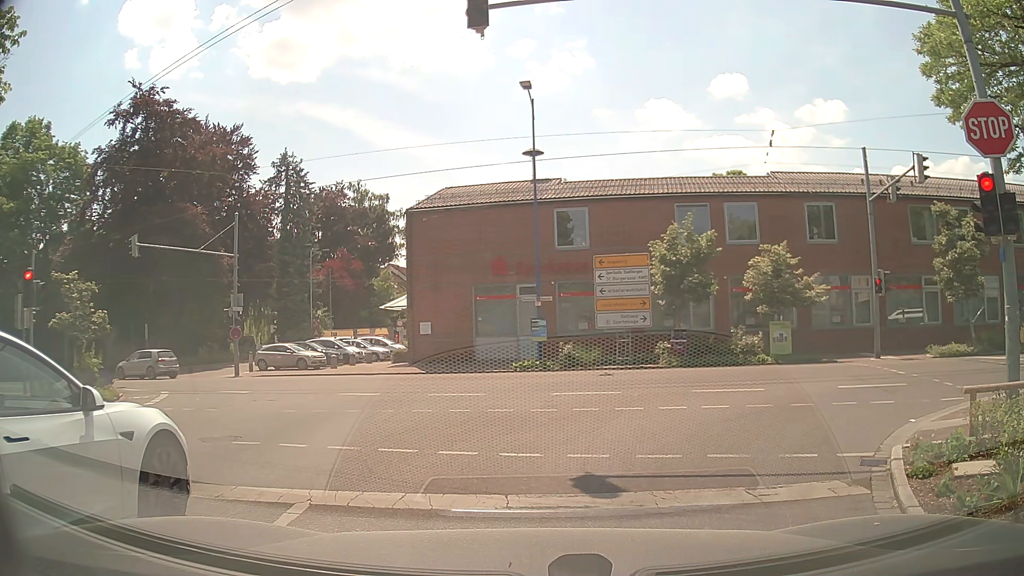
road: tertiary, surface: asphalt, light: Day
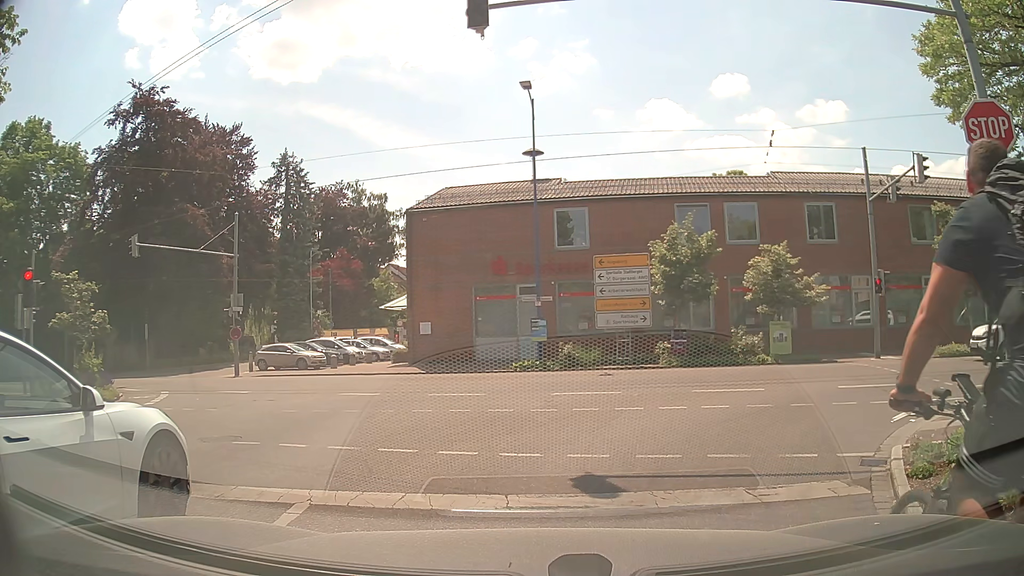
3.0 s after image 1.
(0.0, 0.0) m; 0°
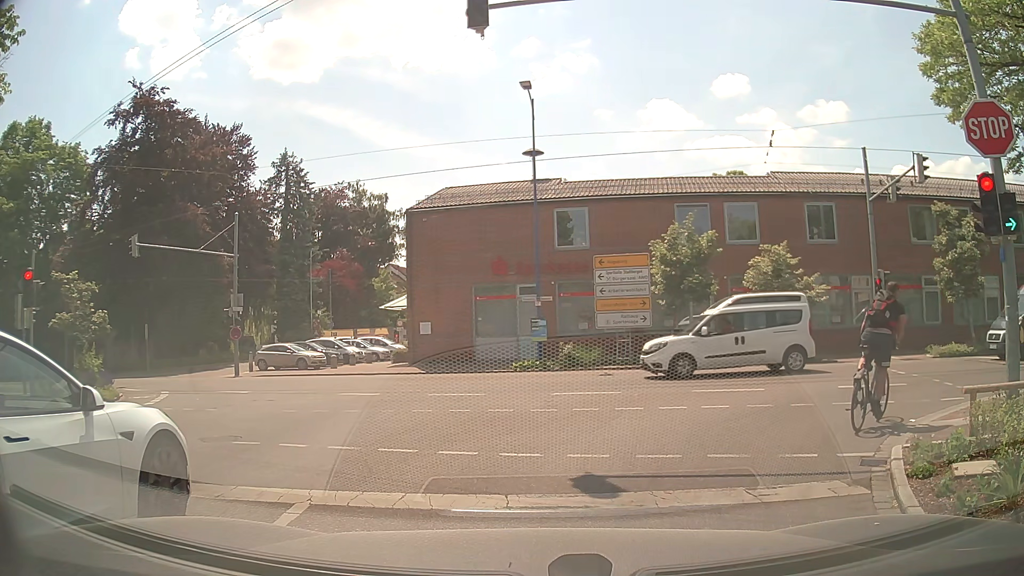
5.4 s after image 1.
(0.0, 0.0) m; 0°
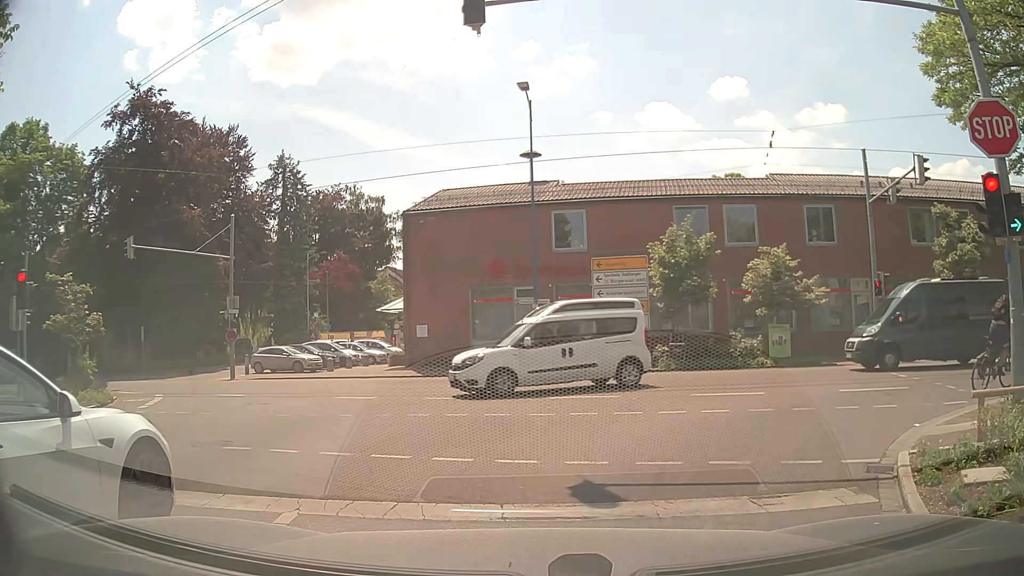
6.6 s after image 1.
(0.0, +0.2) m; 0°
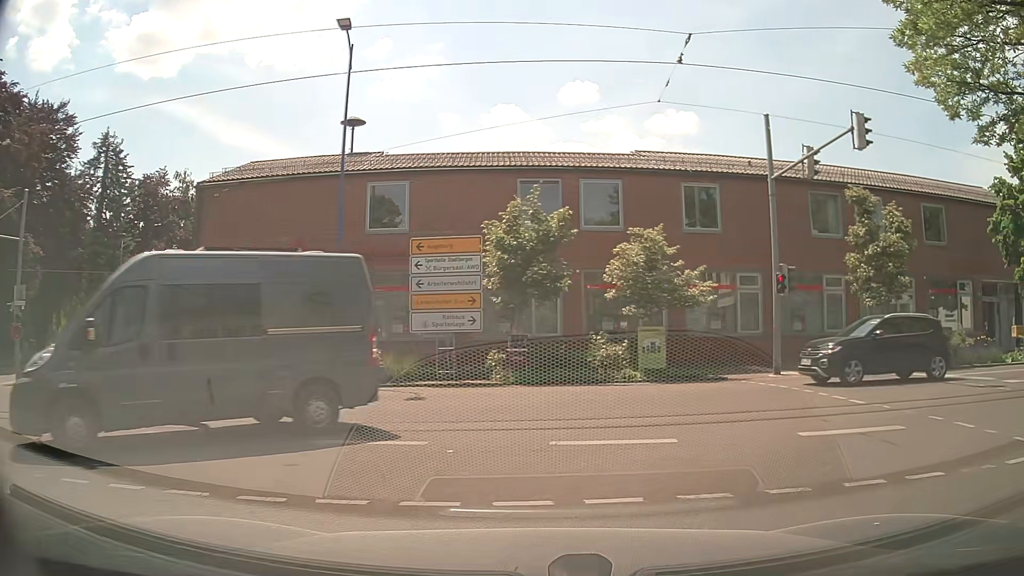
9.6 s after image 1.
(+0.6, +5.8) m; +15°
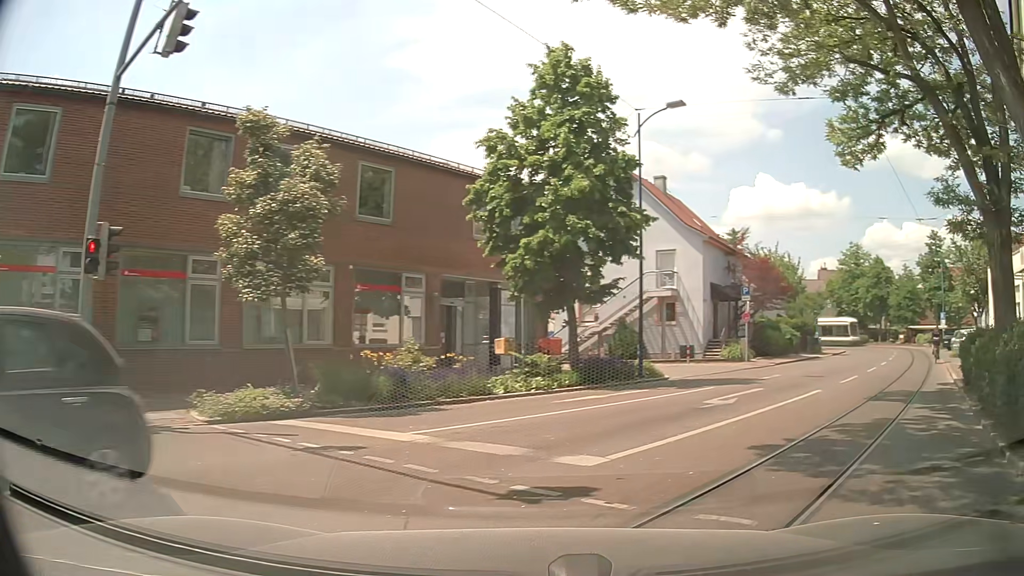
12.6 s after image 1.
(+3.9, +8.9) m; +51°
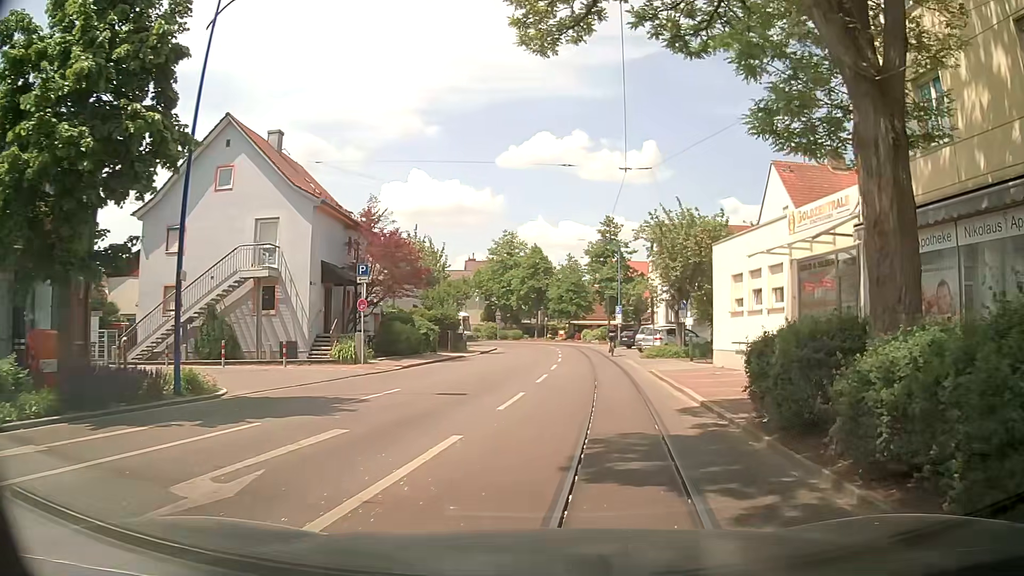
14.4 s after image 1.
(+2.5, +8.0) m; +30°
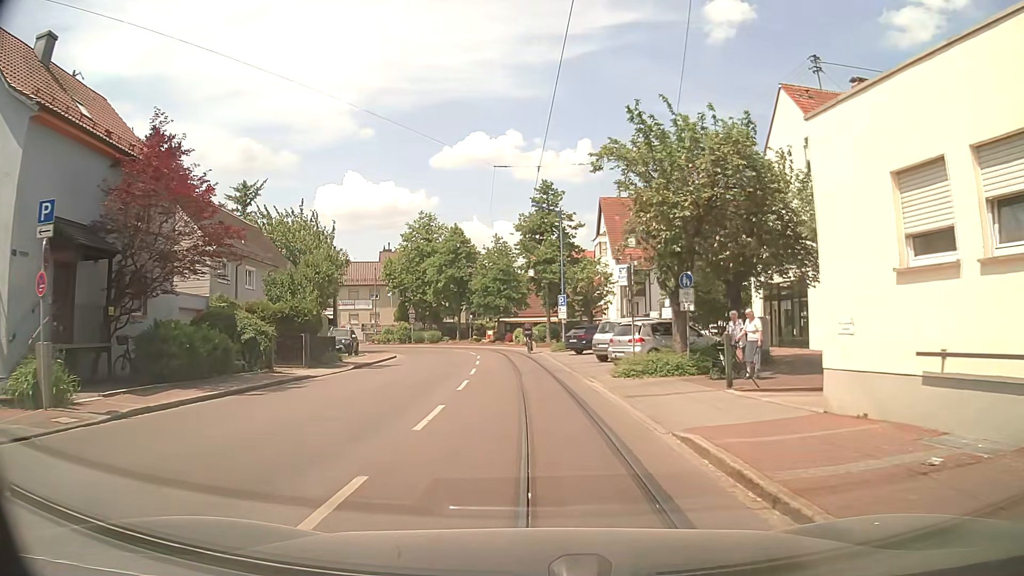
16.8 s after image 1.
(+1.0, +14.5) m; +4°
(0, +10) (0, +20) (0, +30) (-1, +40) (-3, +50) (-8, +58) (-16, +64) (-26, +65) (-36, +64) (-46, +63) m
